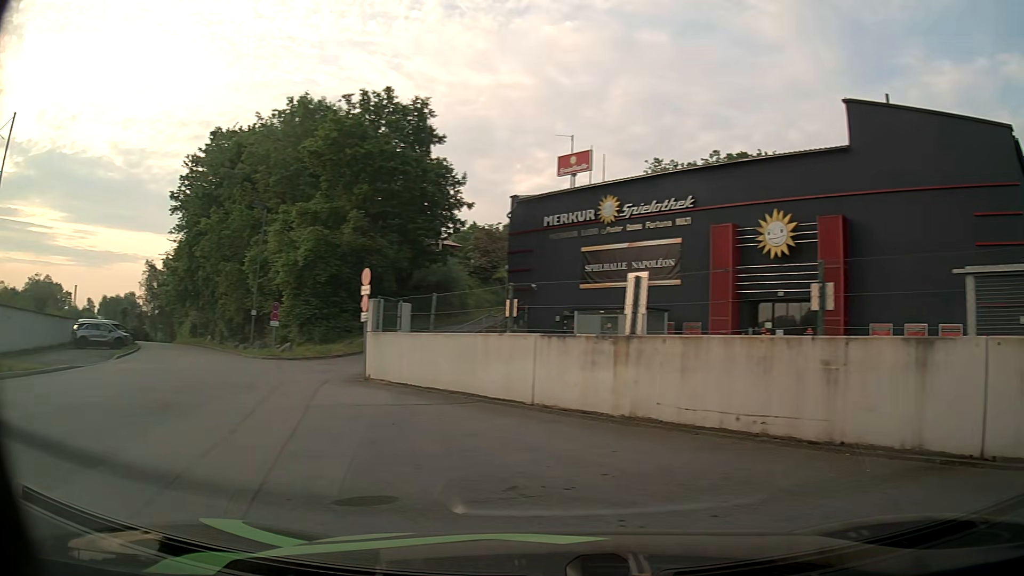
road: service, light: Day
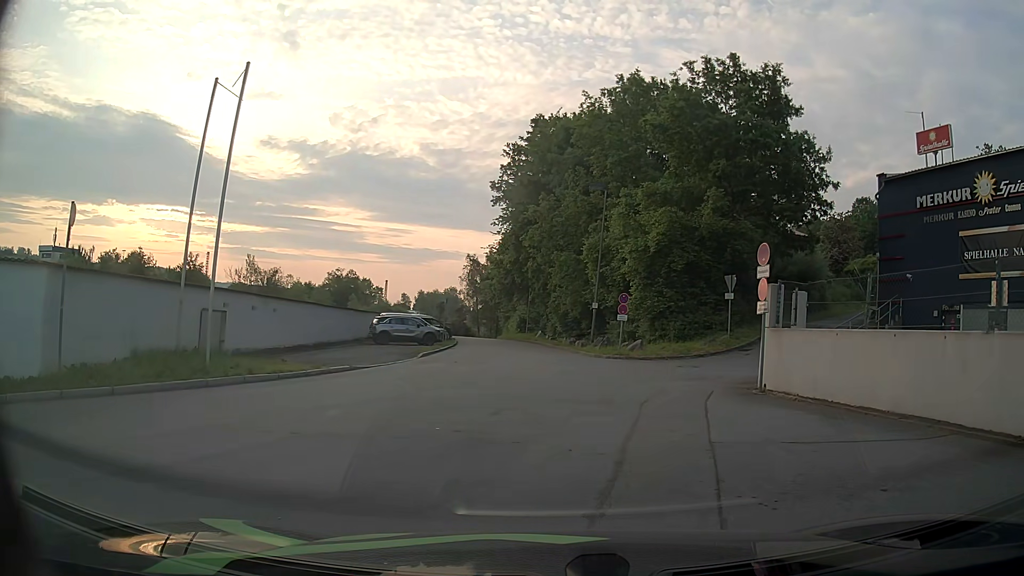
(-1.4, +4.1) m; -29°
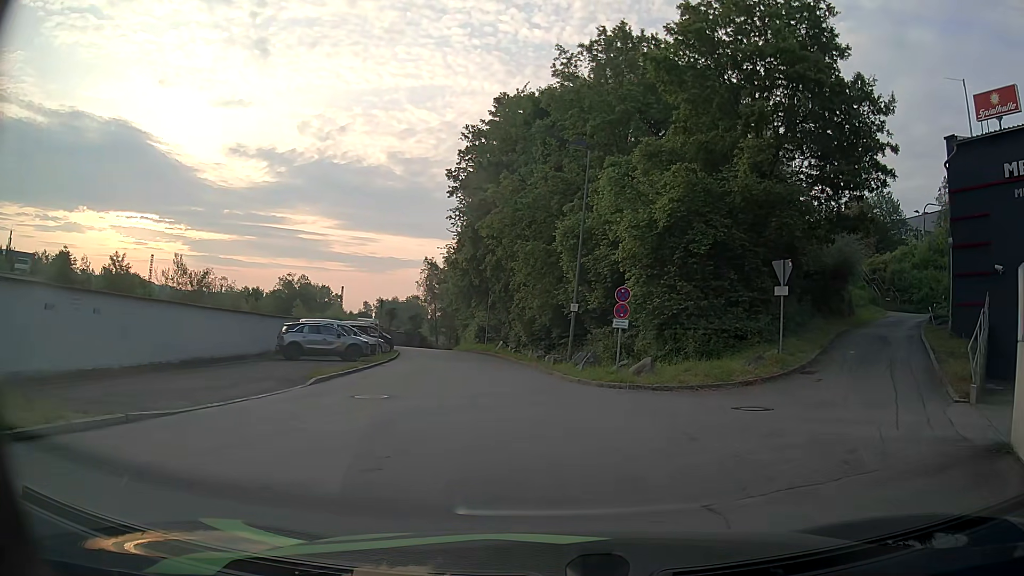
(+0.1, +9.6) m; +4°
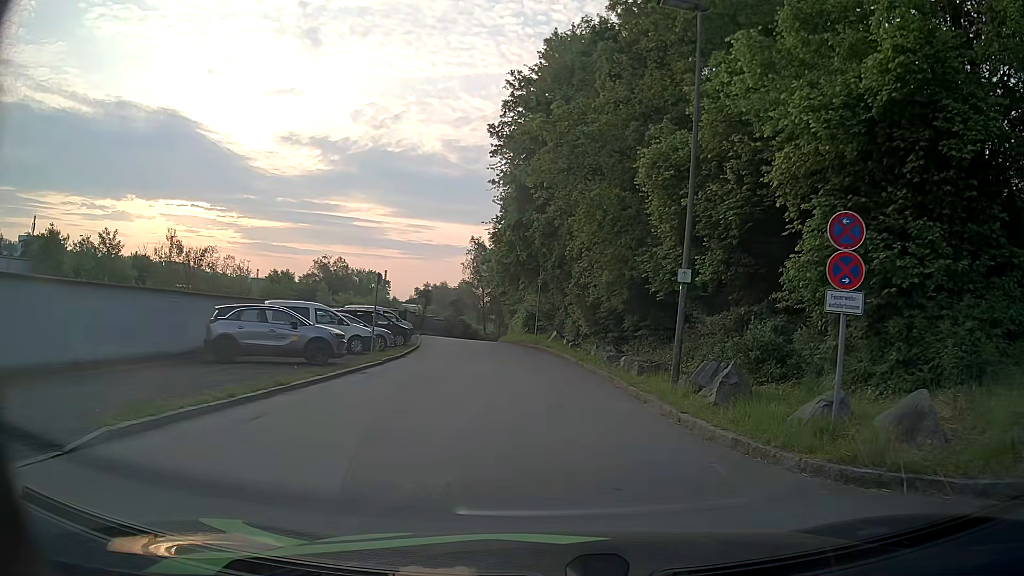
(-0.7, +11.0) m; -6°
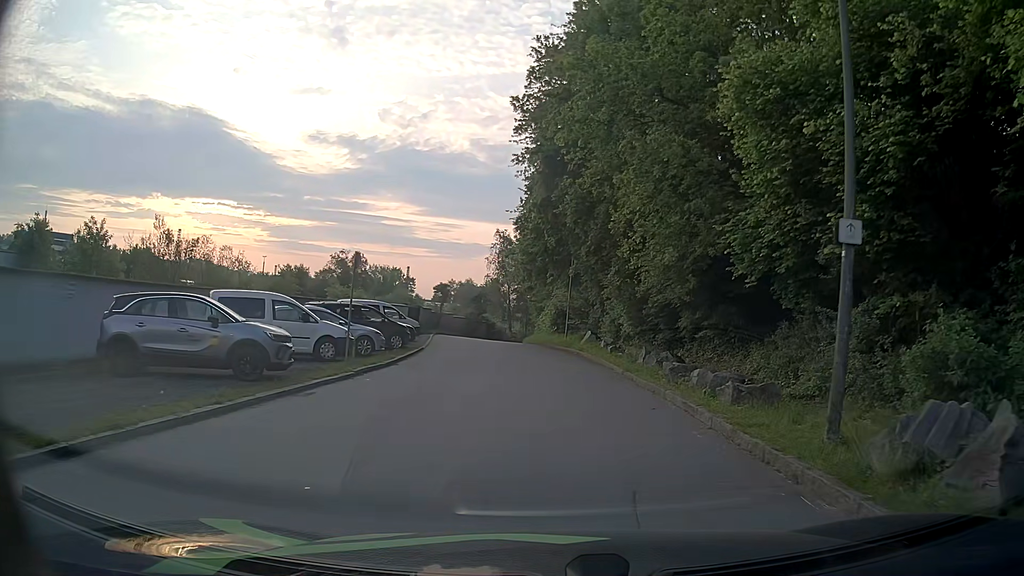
(-0.1, +6.3) m; -2°
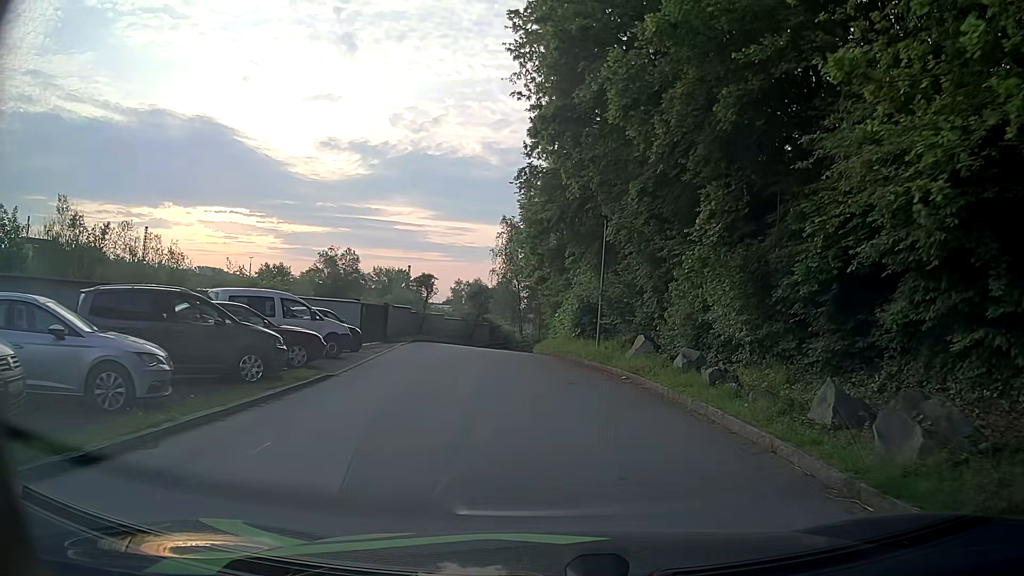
(-0.2, +13.7) m; -1°
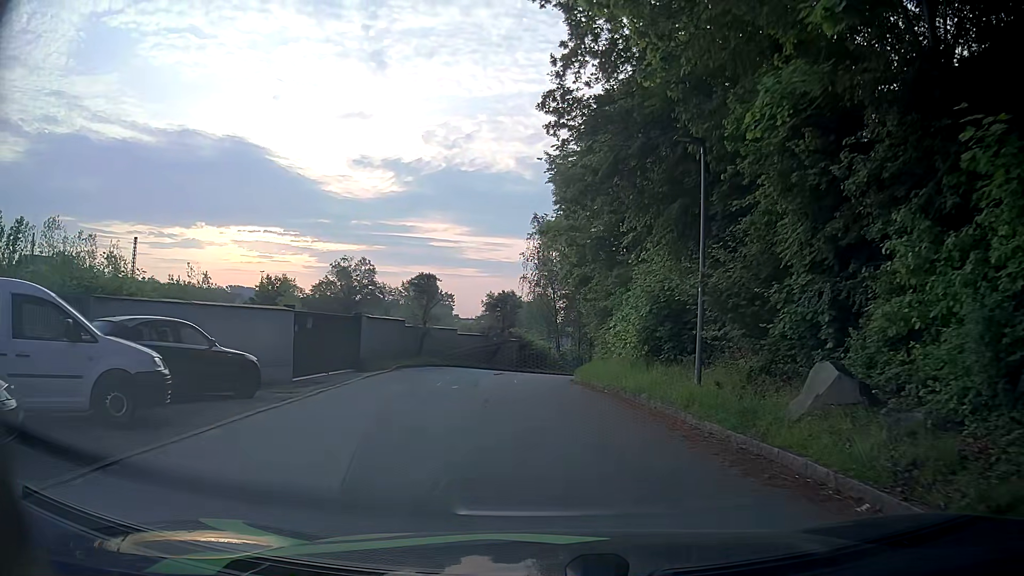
(-0.2, +11.2) m; -1°
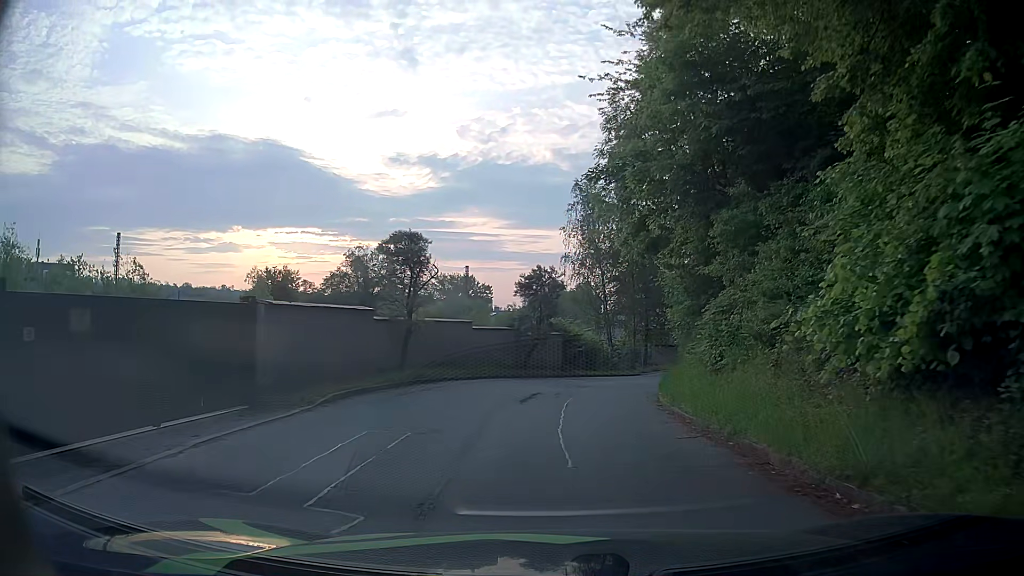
(-0.9, +12.0) m; -5°
(0, +10) (+1, +20) (+3, +30) (+6, +39) (+10, +48) (+14, +58) (+18, +67) (+22, +76) (+26, +85) (+29, +94) m
